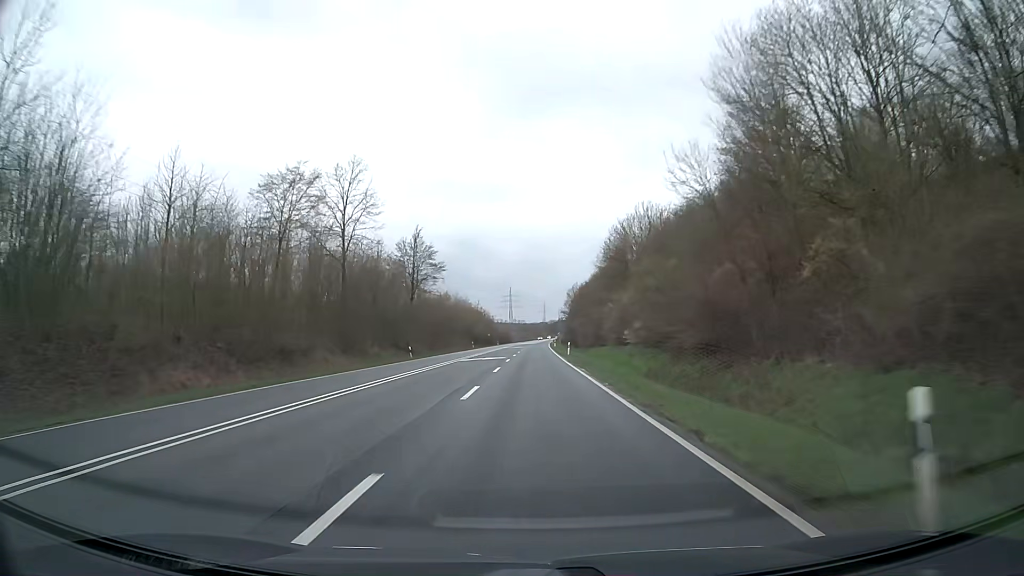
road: trunk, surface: asphalt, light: Day
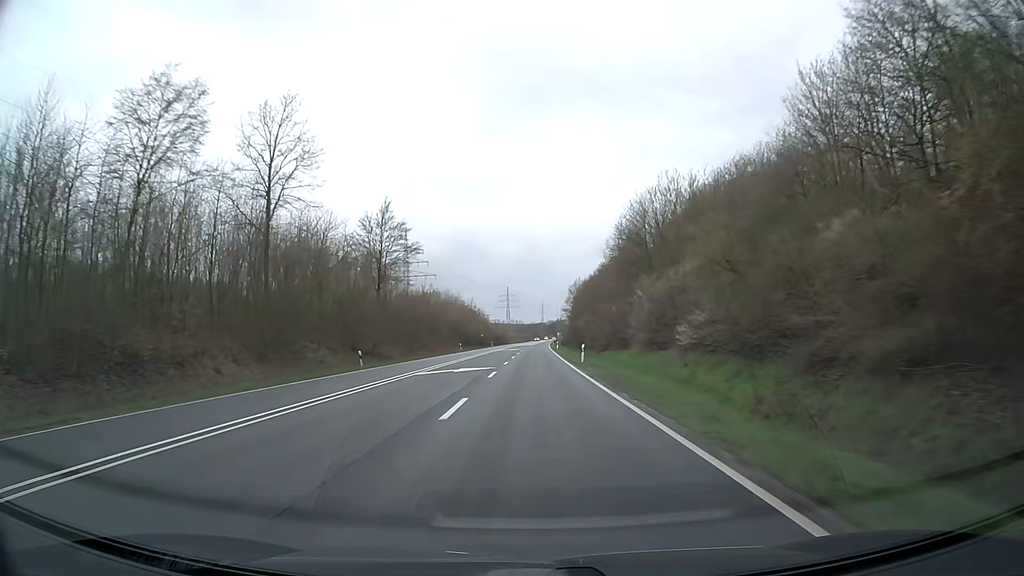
(0.0, +15.8) m; 0°
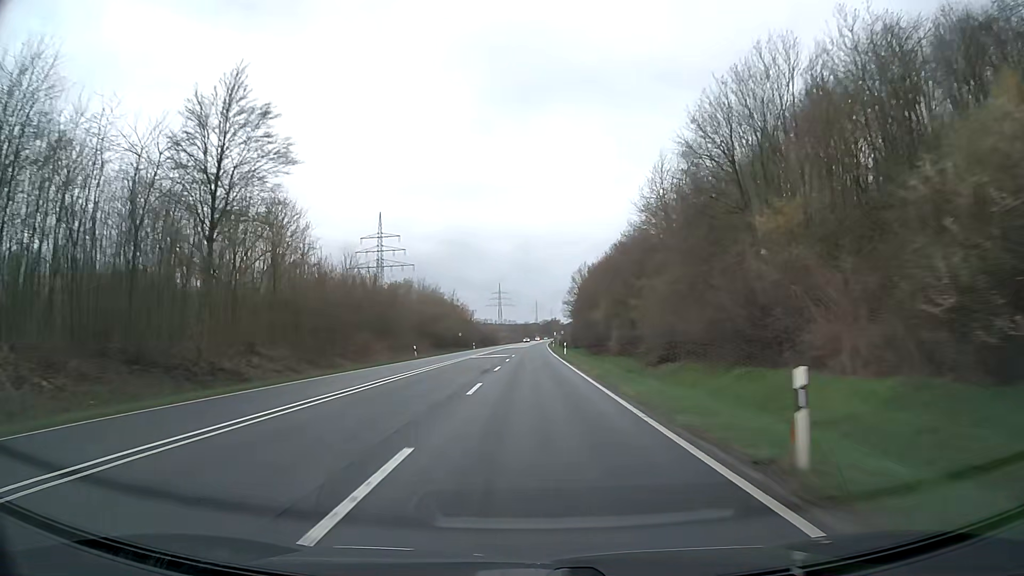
(+0.2, +31.6) m; +1°
(0, +10) (0, +20) (0, +30) (0, +40) (0, +50) (0, +60) (0, +70) (0, +80) (0, +90) (+1, +100) m
